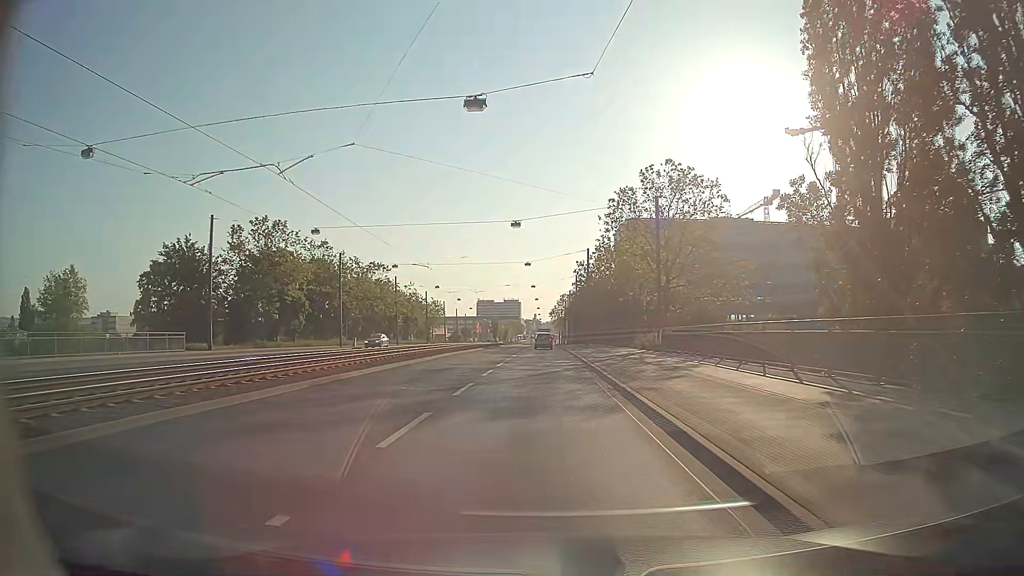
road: primary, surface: asphalt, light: Day
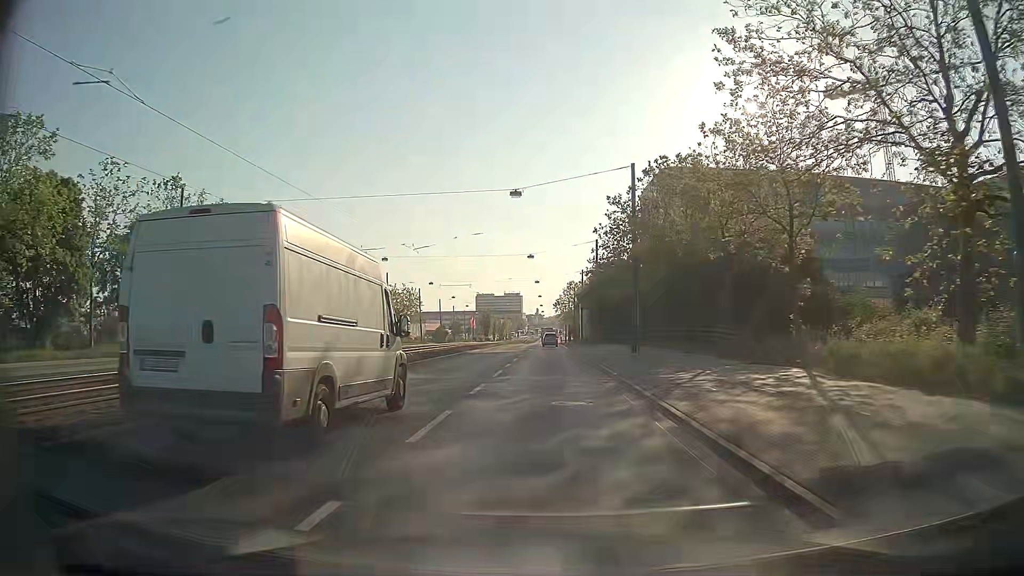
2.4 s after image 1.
(-0.1, +36.4) m; 0°
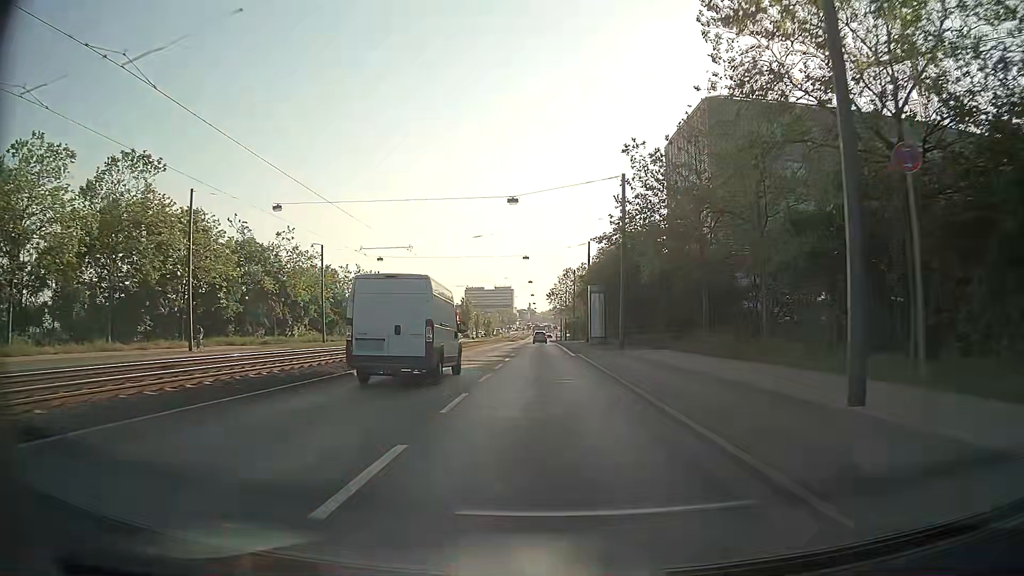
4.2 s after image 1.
(0.0, +27.6) m; +1°
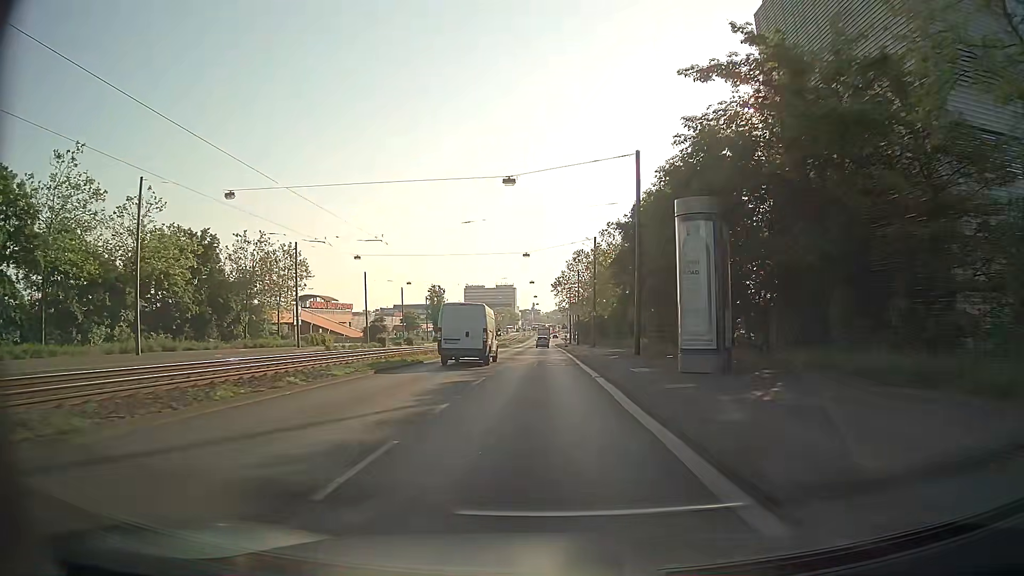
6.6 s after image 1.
(-0.1, +36.7) m; -1°
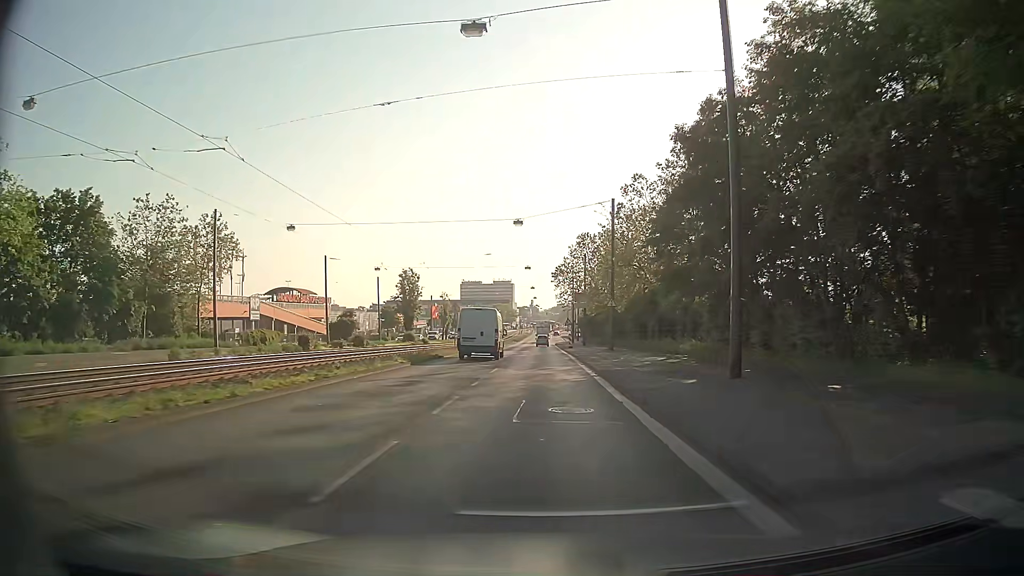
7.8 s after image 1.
(+0.1, +18.0) m; 0°
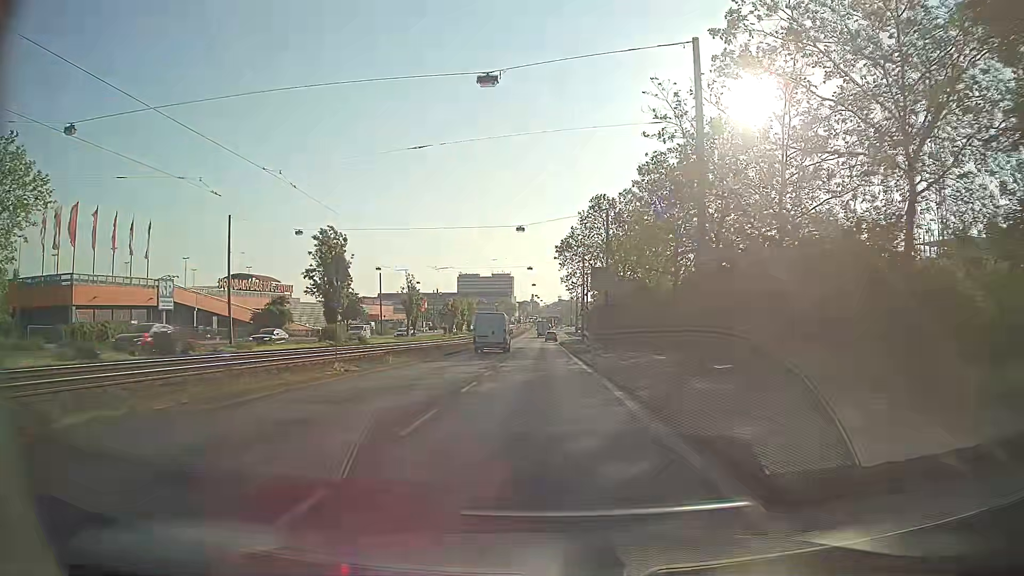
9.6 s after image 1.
(0.0, +26.6) m; 0°
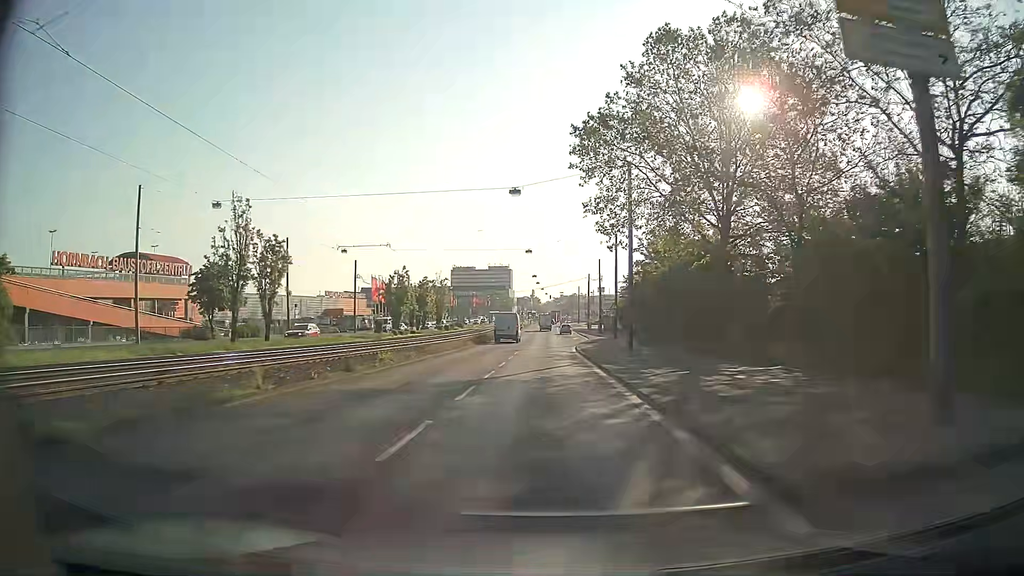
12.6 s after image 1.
(-0.1, +43.5) m; -1°
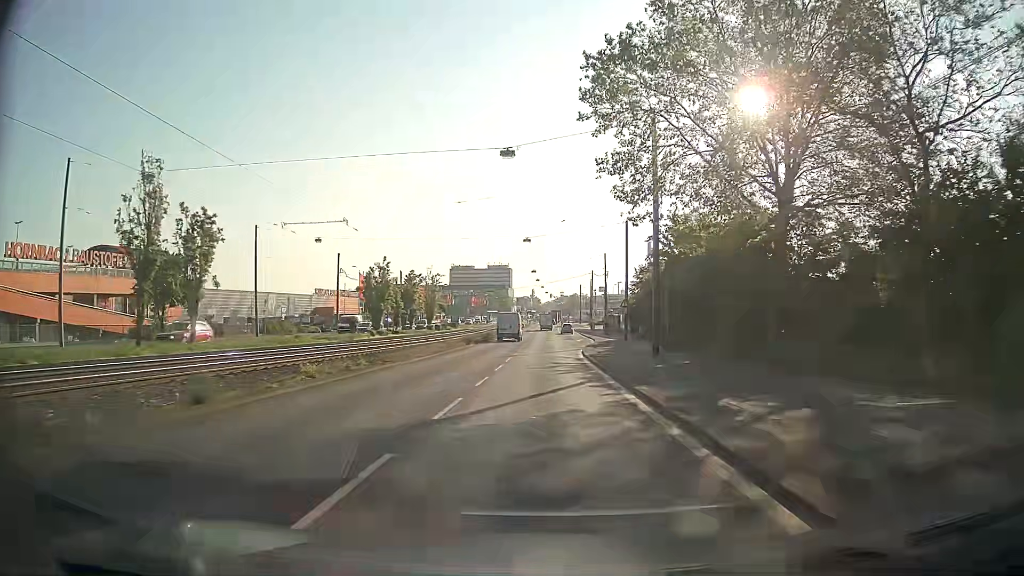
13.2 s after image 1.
(+0.1, +8.6) m; +1°
(0, +10) (0, +20) (0, +30) (0, +40) (+1, +50) (+2, +60) (+3, +70) (+3, +80) (+3, +90) (+4, +100) m
